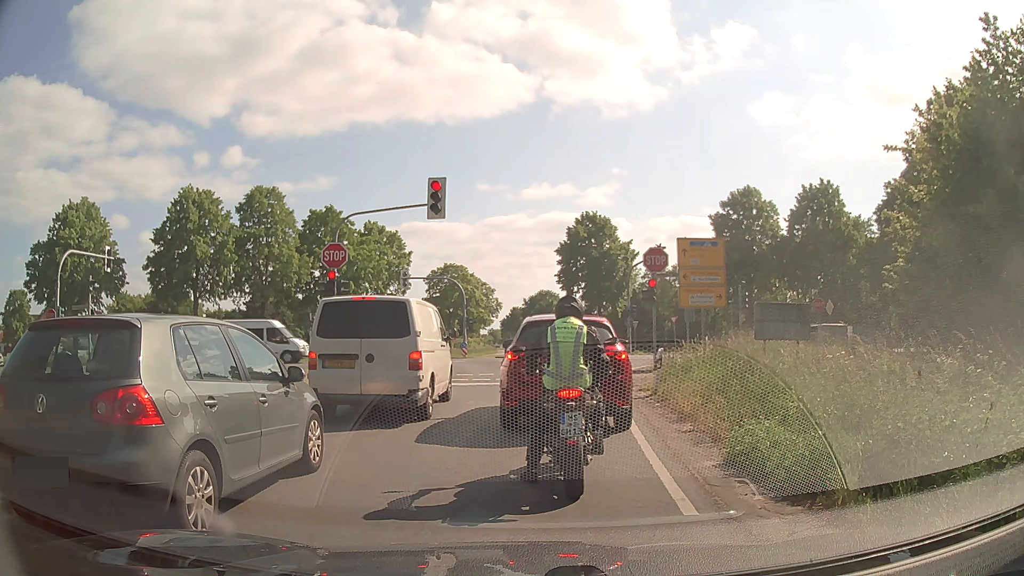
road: secondary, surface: asphalt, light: Day
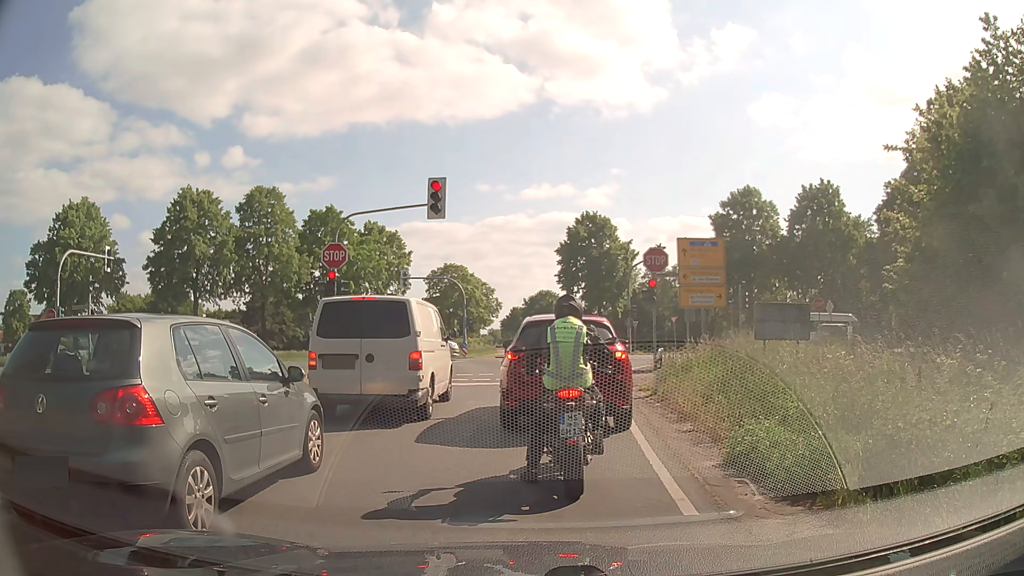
(0.0, 0.0) m; 0°
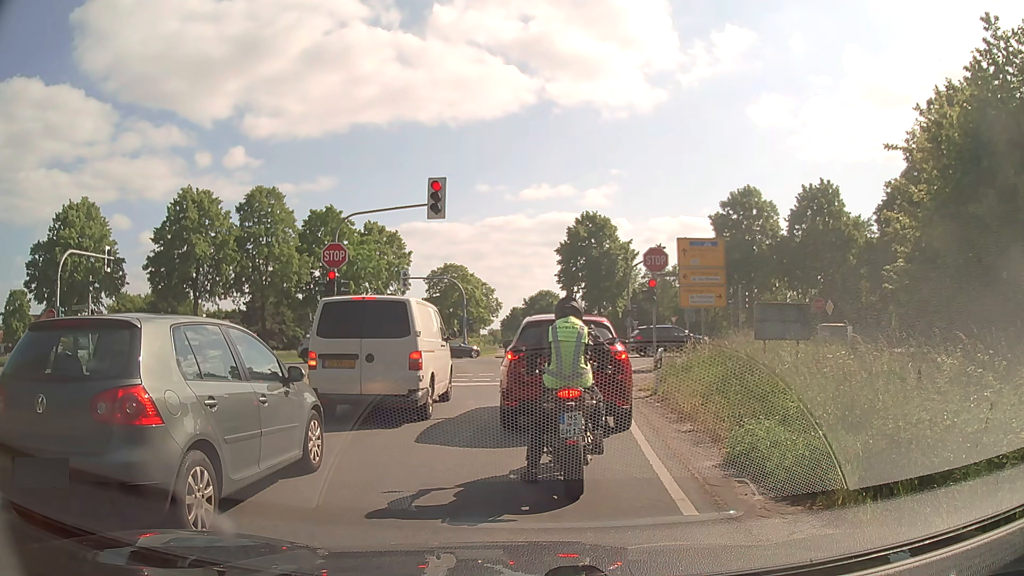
(0.0, 0.0) m; 0°
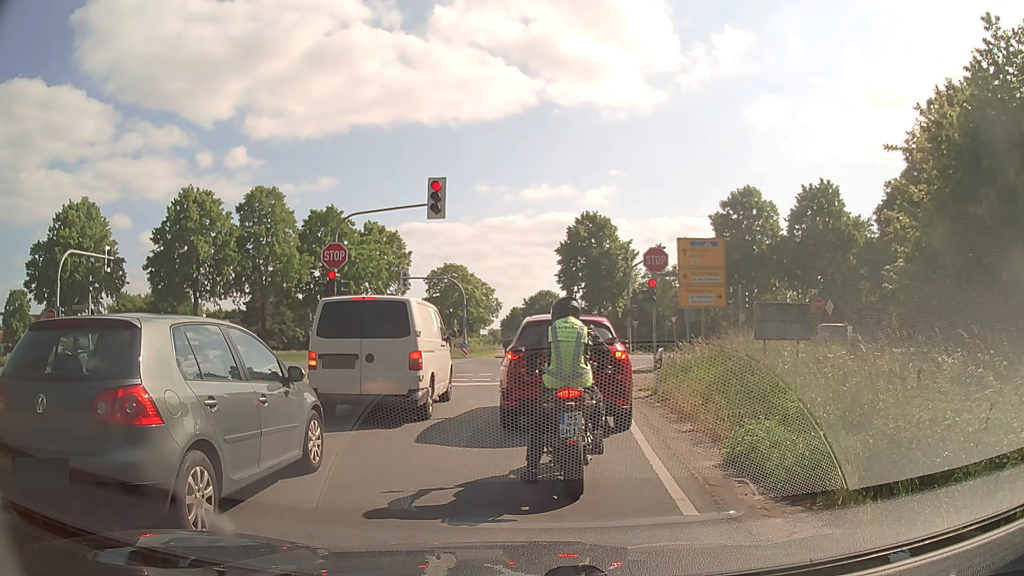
(0.0, 0.0) m; 0°
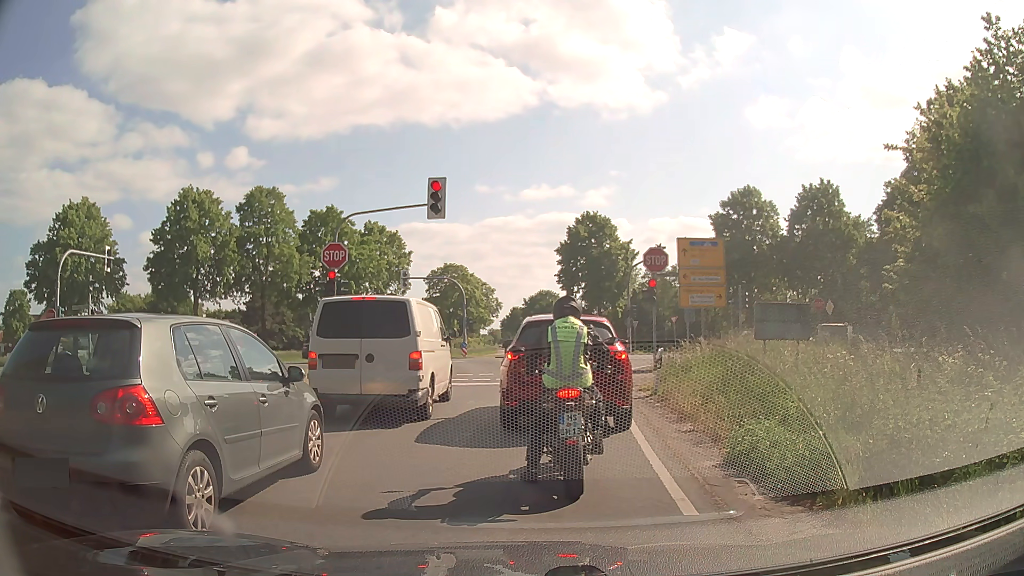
(0.0, 0.0) m; 0°
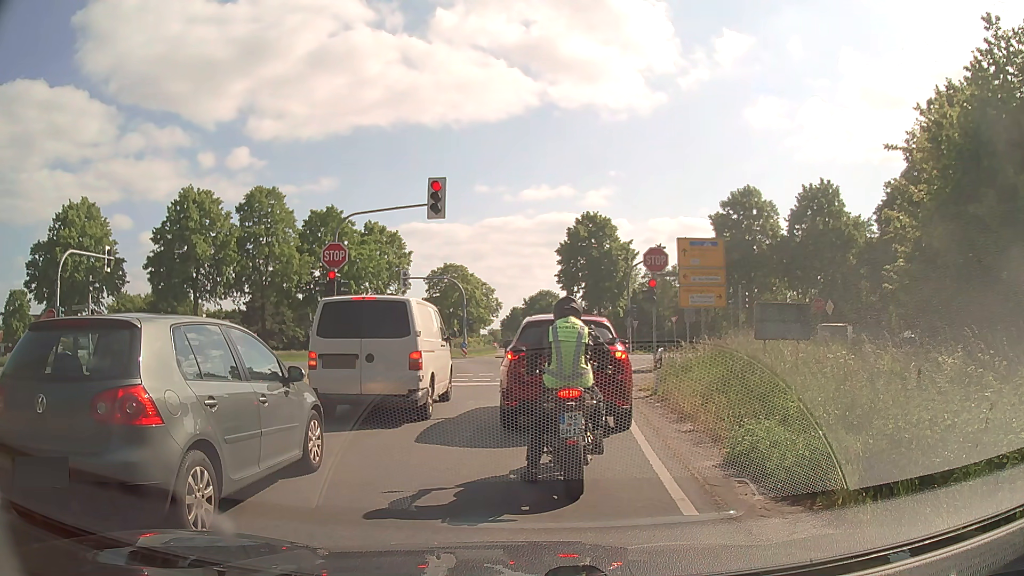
(0.0, 0.0) m; 0°
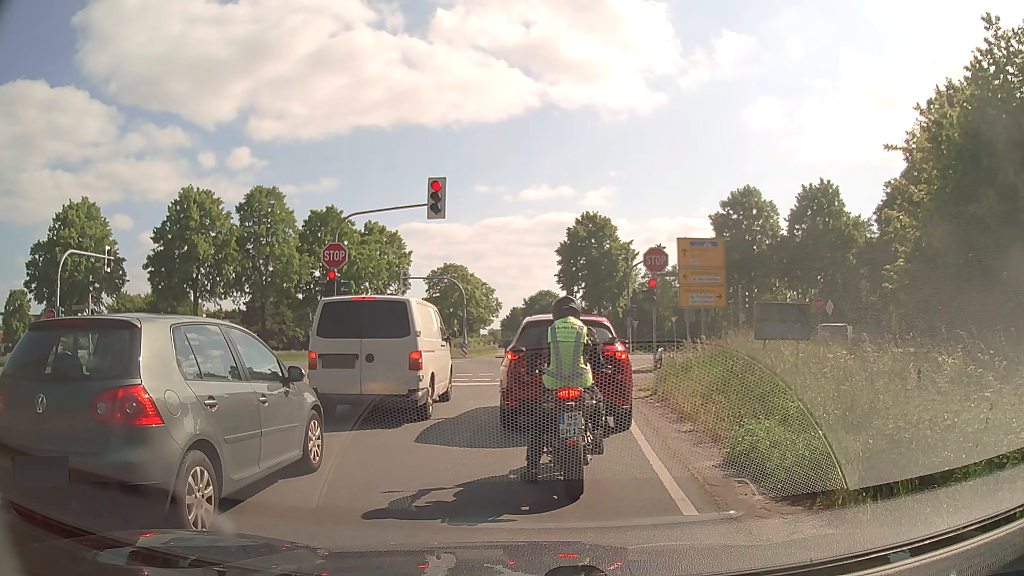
(0.0, 0.0) m; 0°
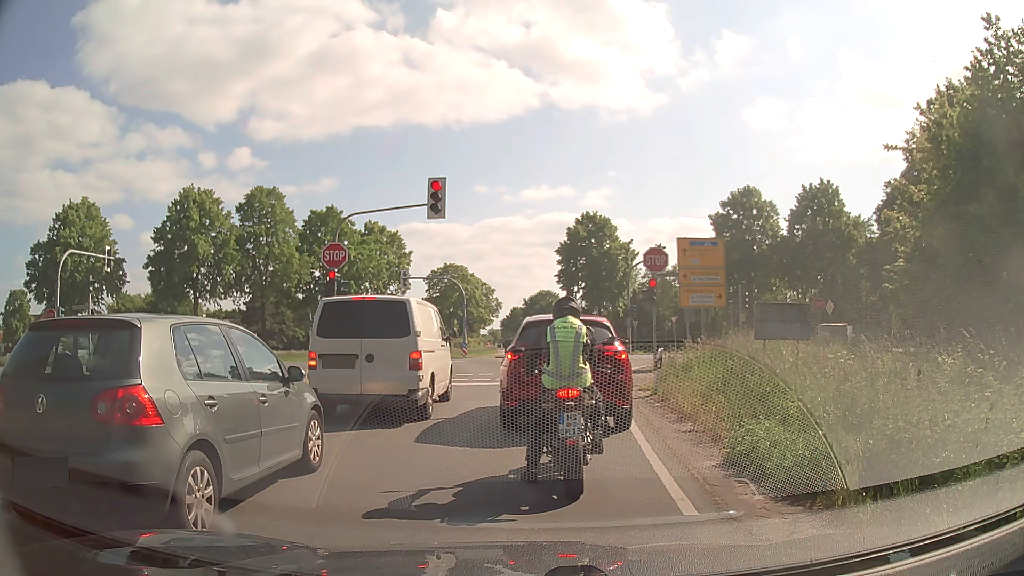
(0.0, 0.0) m; 0°
(0, +10) (+1, +20) (+2, +30) (+2, +40) (+2, +50) (+2, +60) (+2, +70) (+3, +80) (+3, +90) (+4, +100) m
